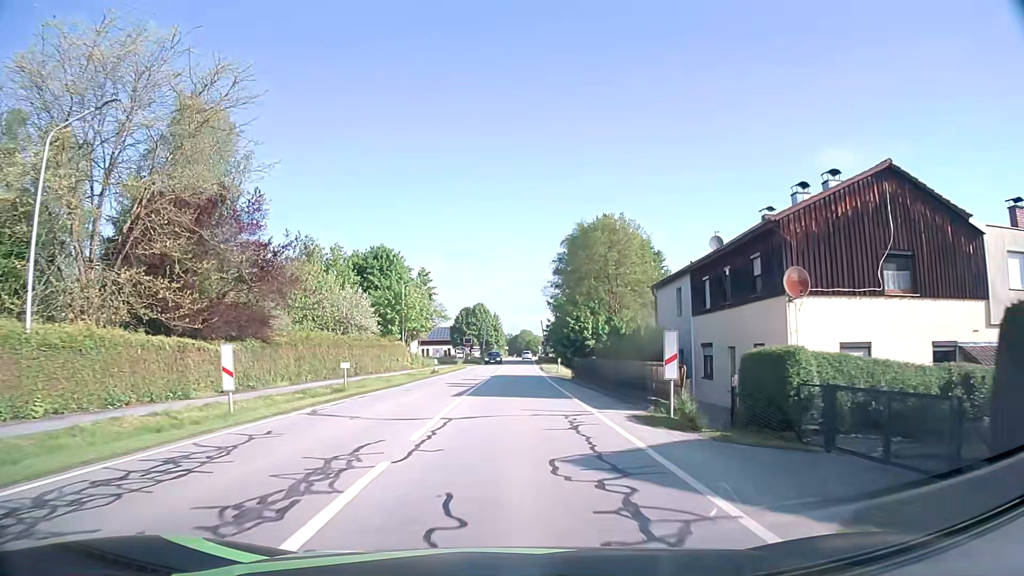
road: secondary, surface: asphalt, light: Day
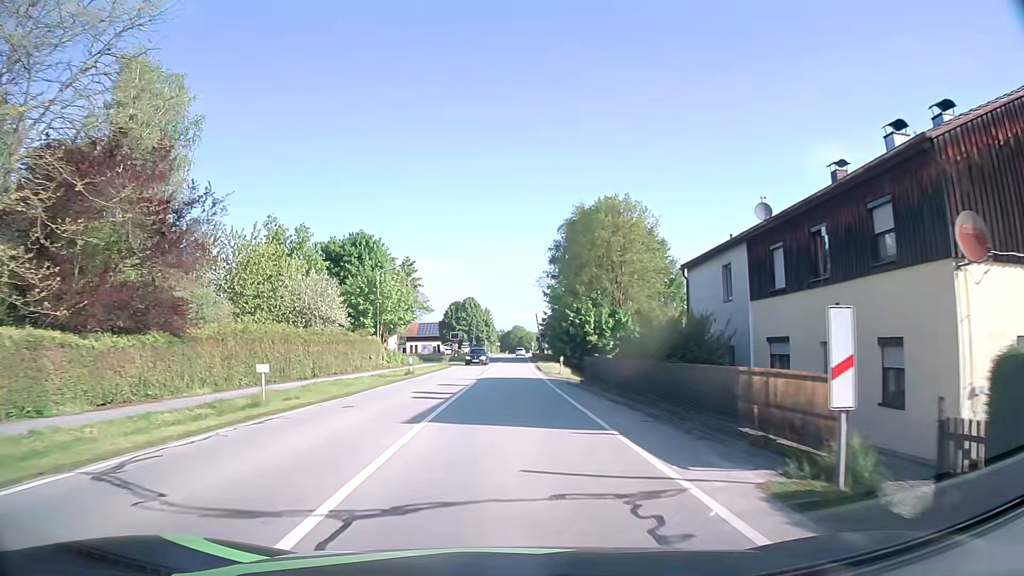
(+0.1, +7.9) m; +1°
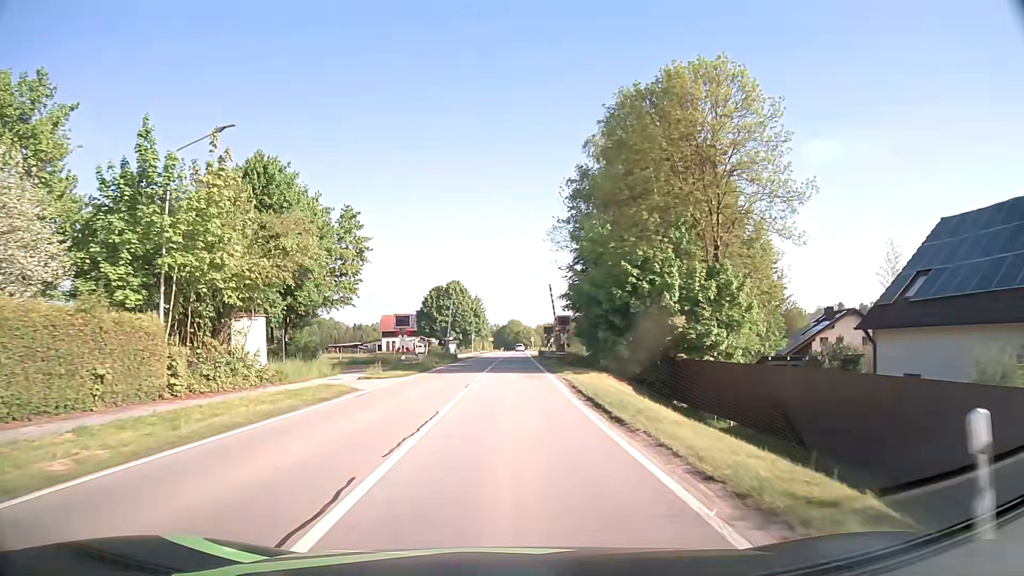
(0.0, +32.0) m; 0°
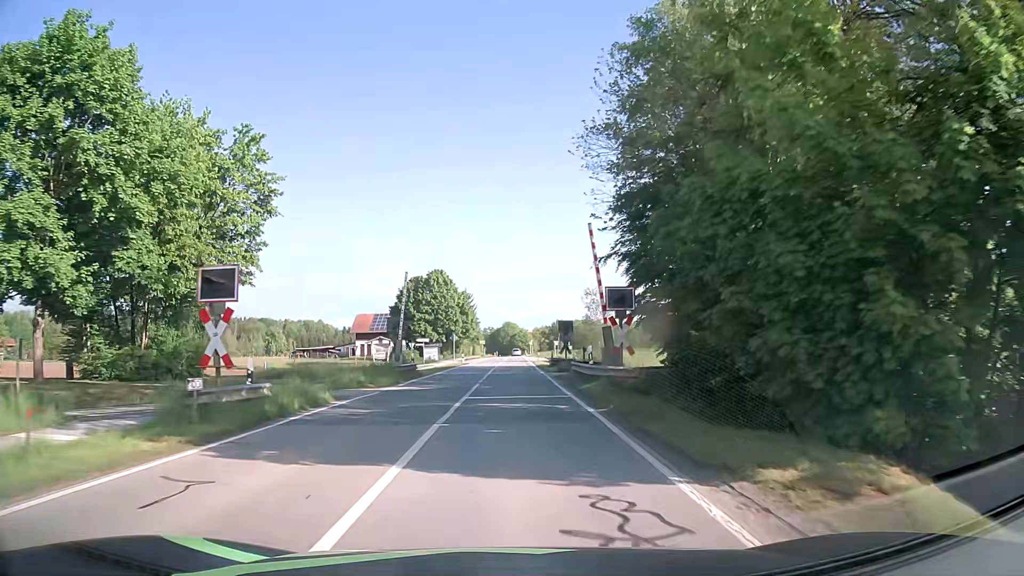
(+0.1, +23.9) m; 0°
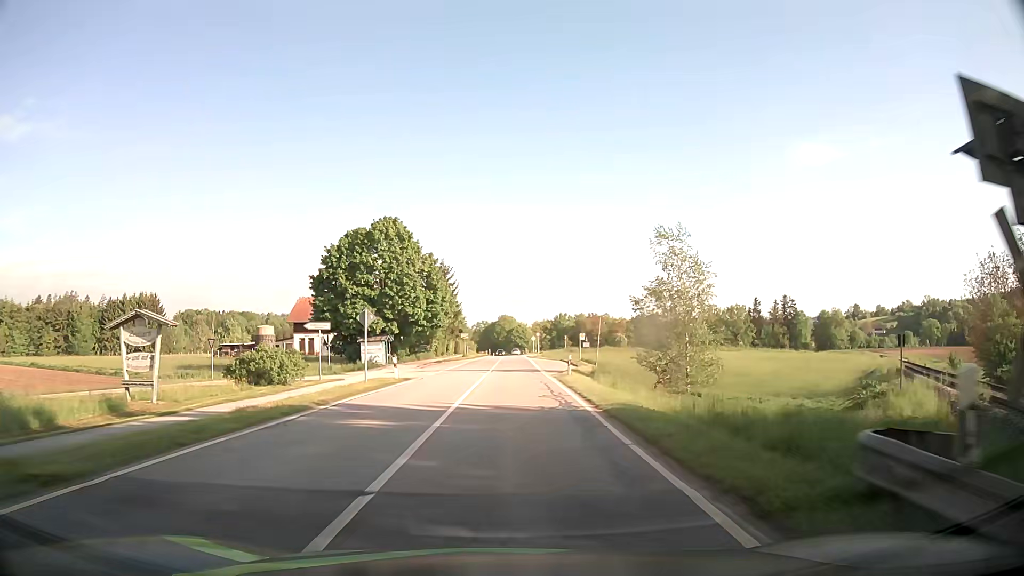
(+0.2, +39.6) m; +1°
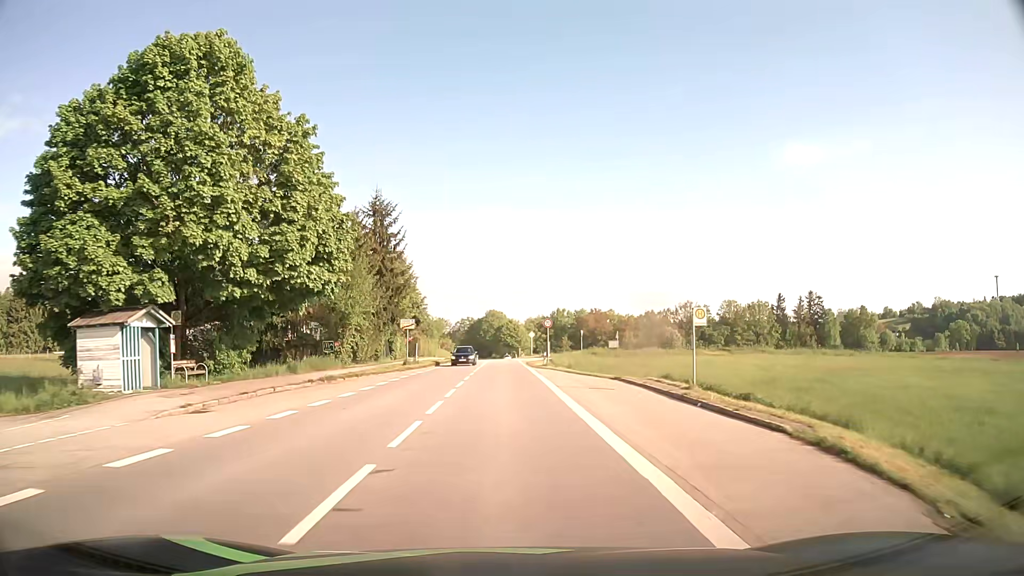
(+0.2, +39.8) m; 0°
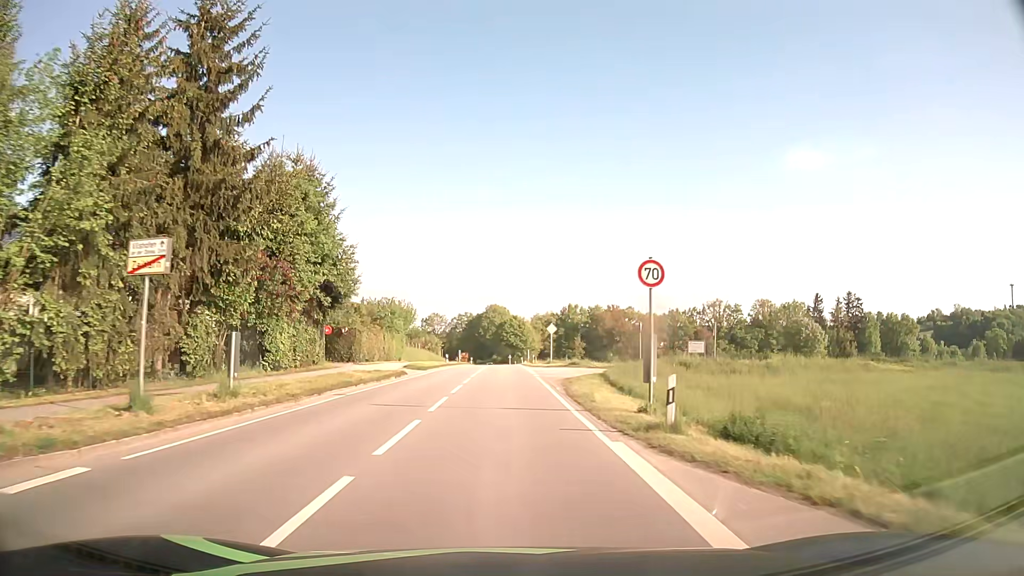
(0.0, +32.3) m; 0°
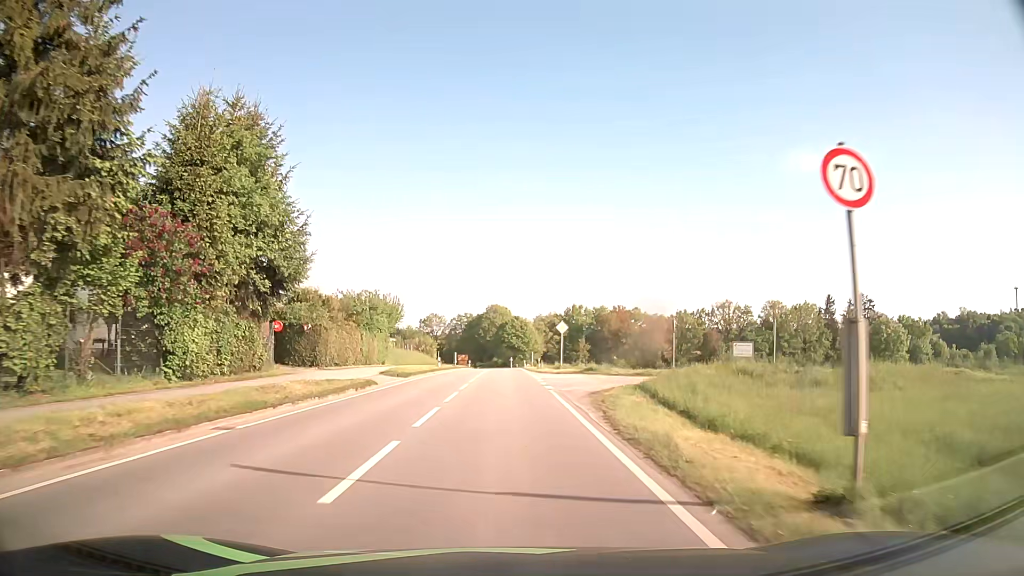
(0.0, +8.7) m; 0°
